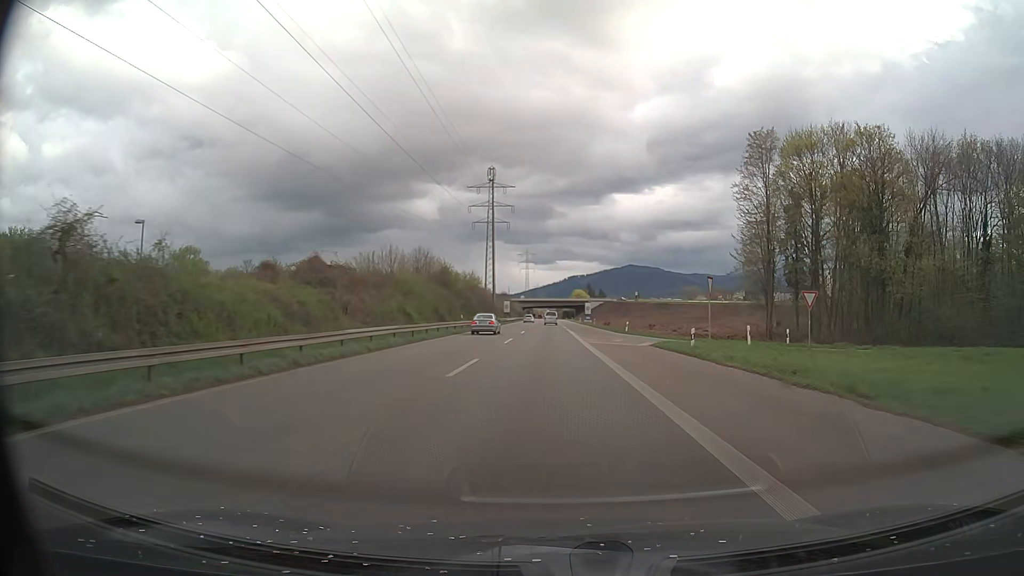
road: trunk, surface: asphalt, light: Day
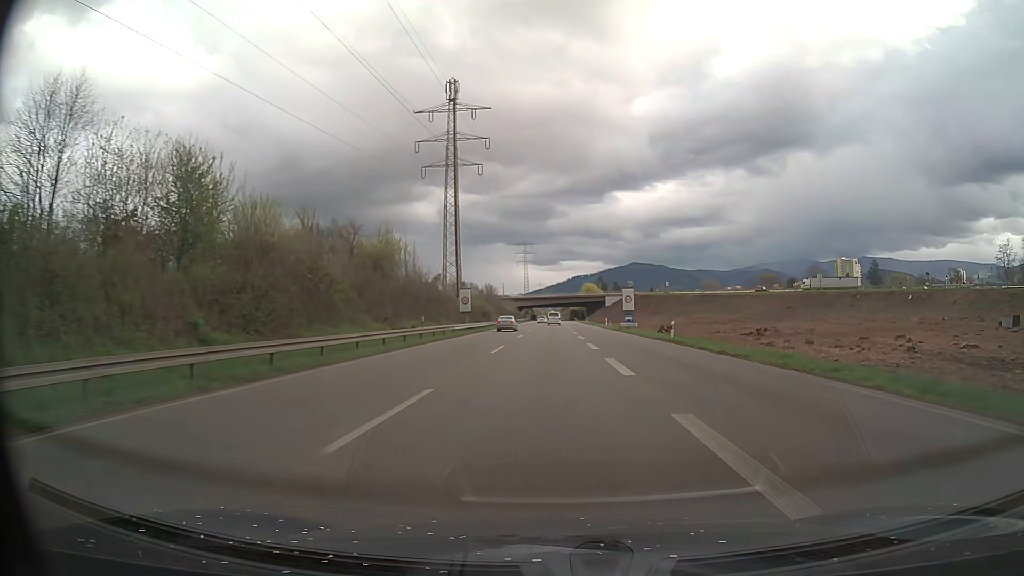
(-0.2, +62.4) m; 0°
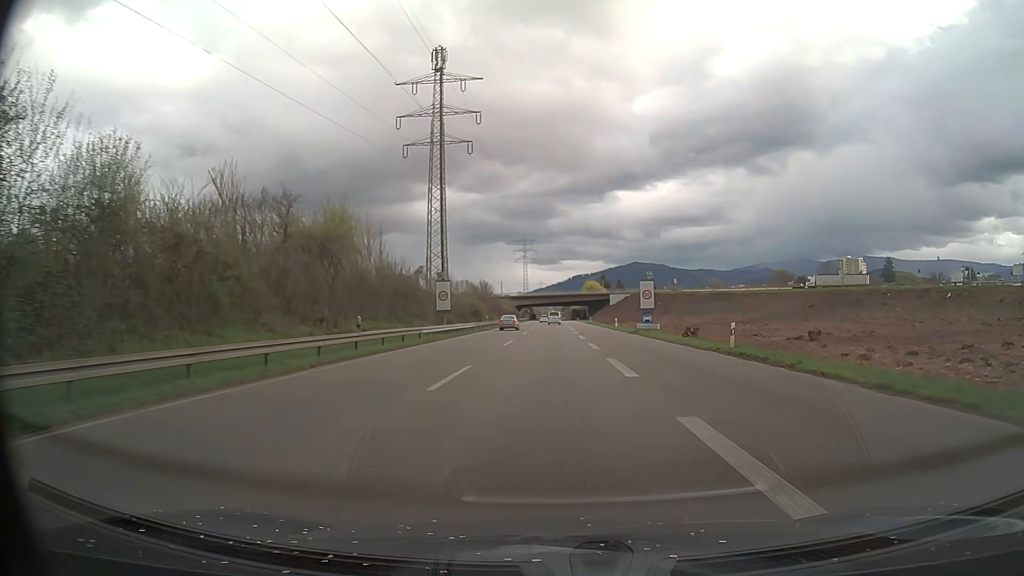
(0.0, +12.4) m; 0°
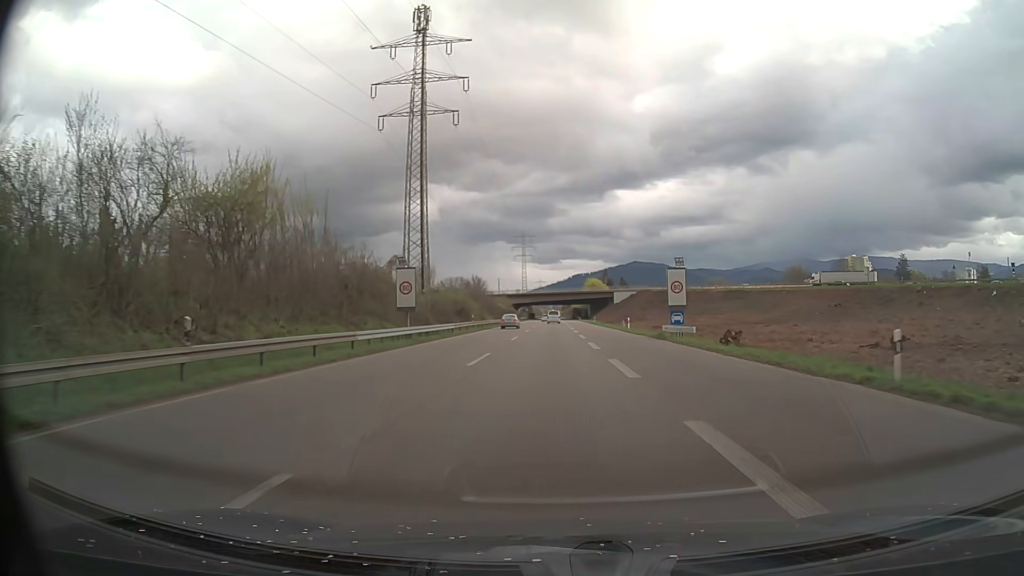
(0.0, +12.4) m; 0°
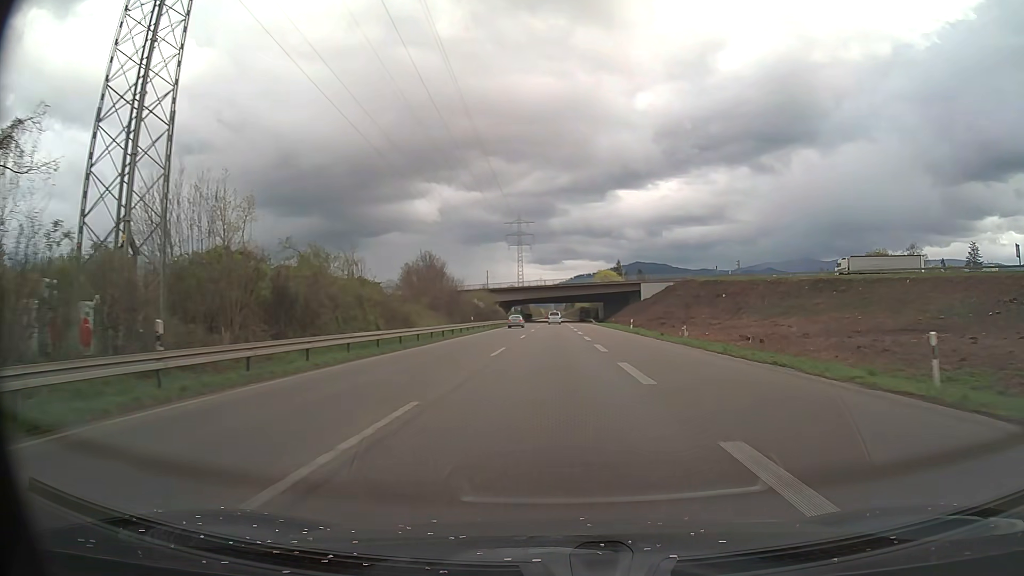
(-0.1, +49.3) m; 0°
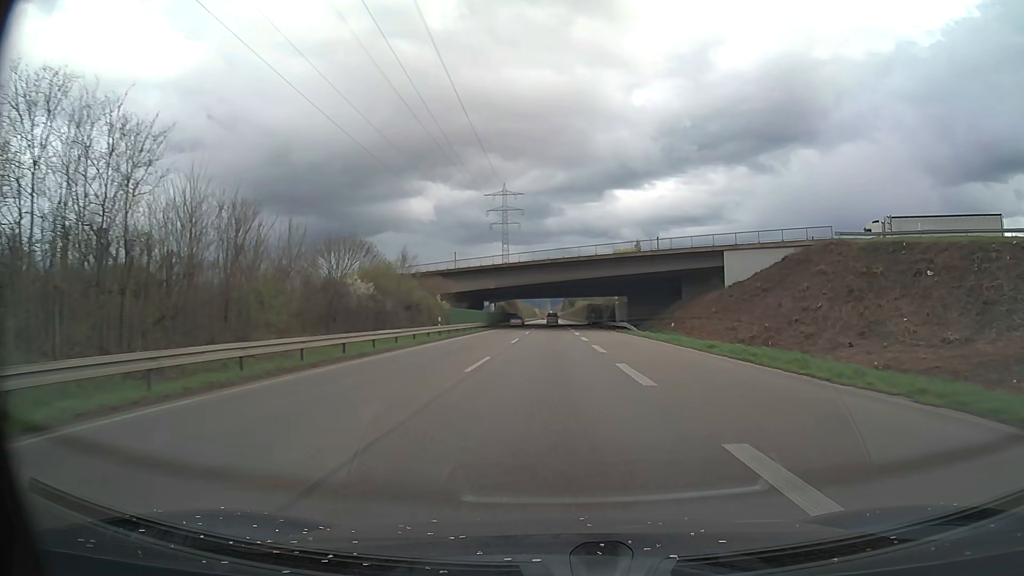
(+0.1, +60.3) m; 0°
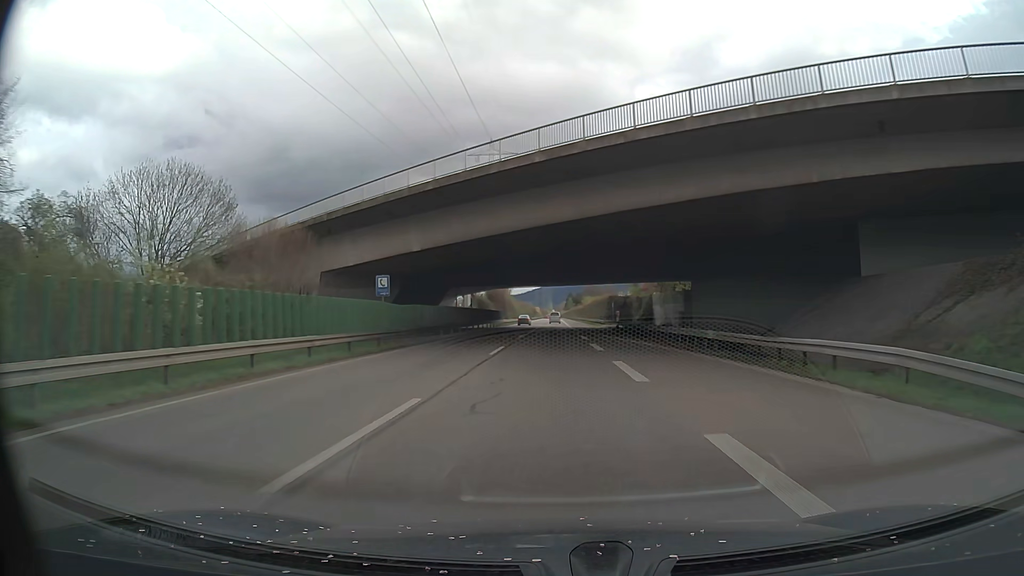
(0.0, +47.4) m; 0°
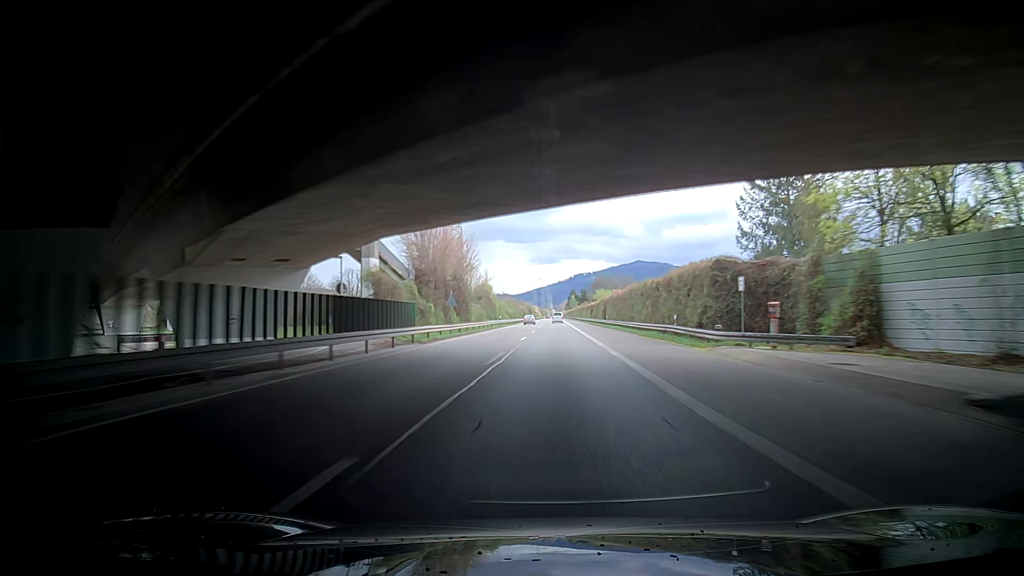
(-0.9, +58.8) m; -1°
(0, +10) (0, +20) (-1, +30) (-1, +40) (-1, +50) (0, +60) (0, +70) (0, +80) (+1, +90) (+1, +100) m
